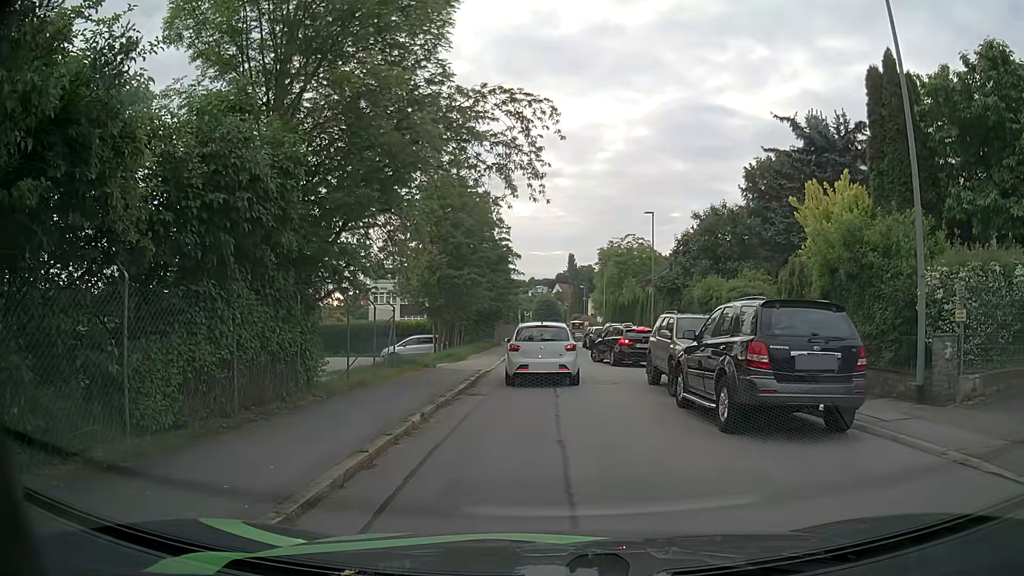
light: Day
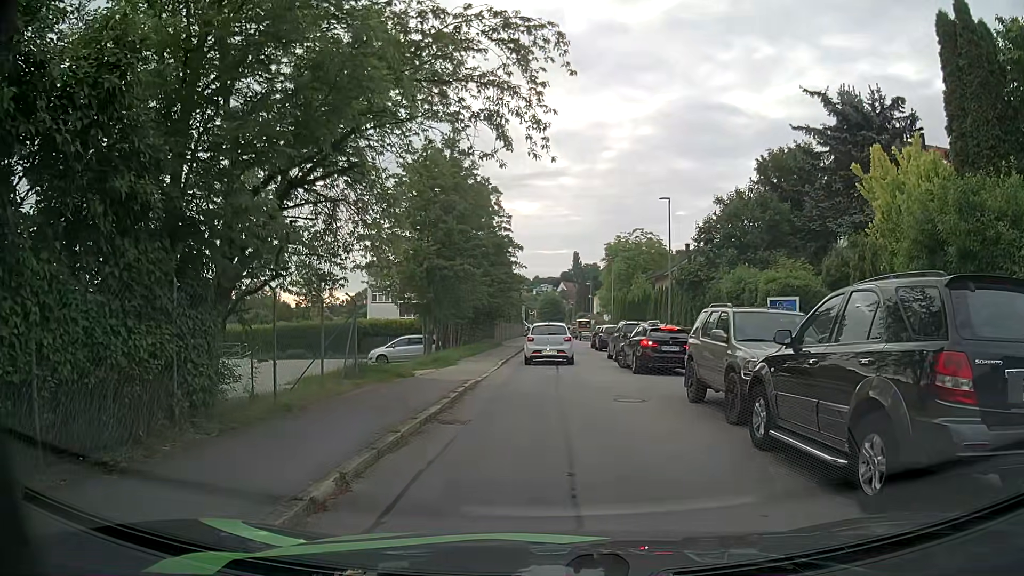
(-0.1, +4.2) m; 0°
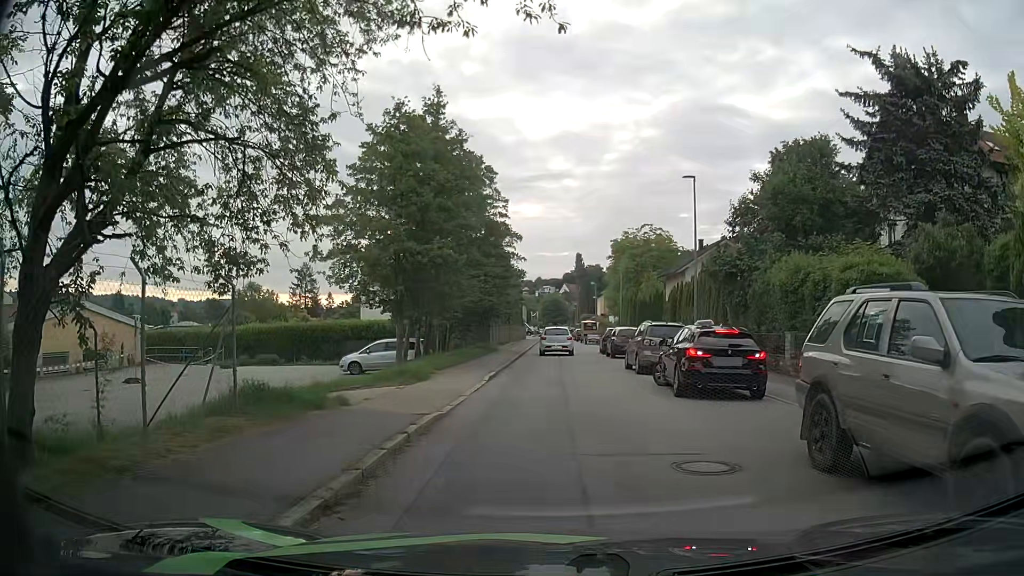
(-0.1, +5.9) m; -2°
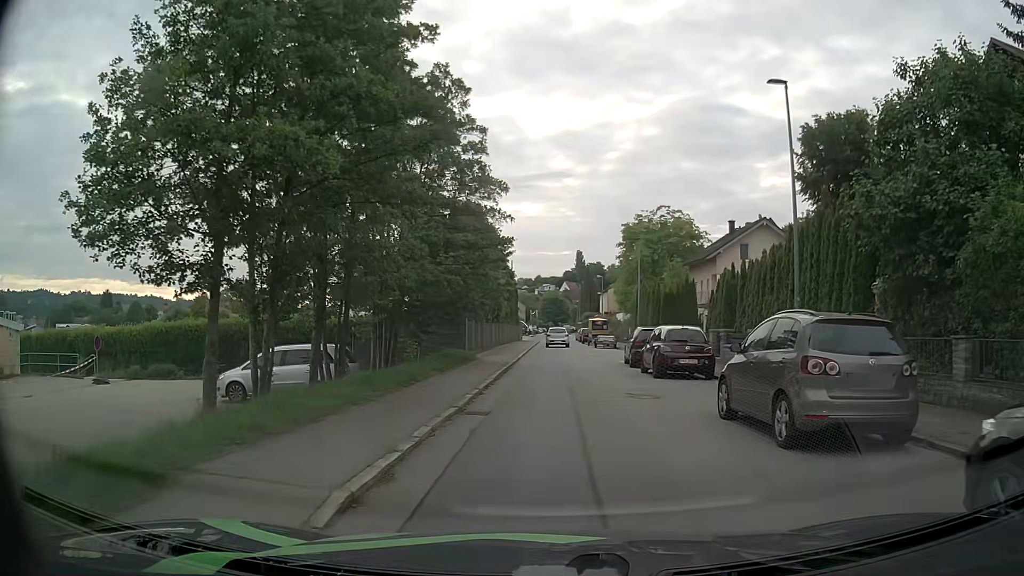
(+0.1, +12.9) m; -1°
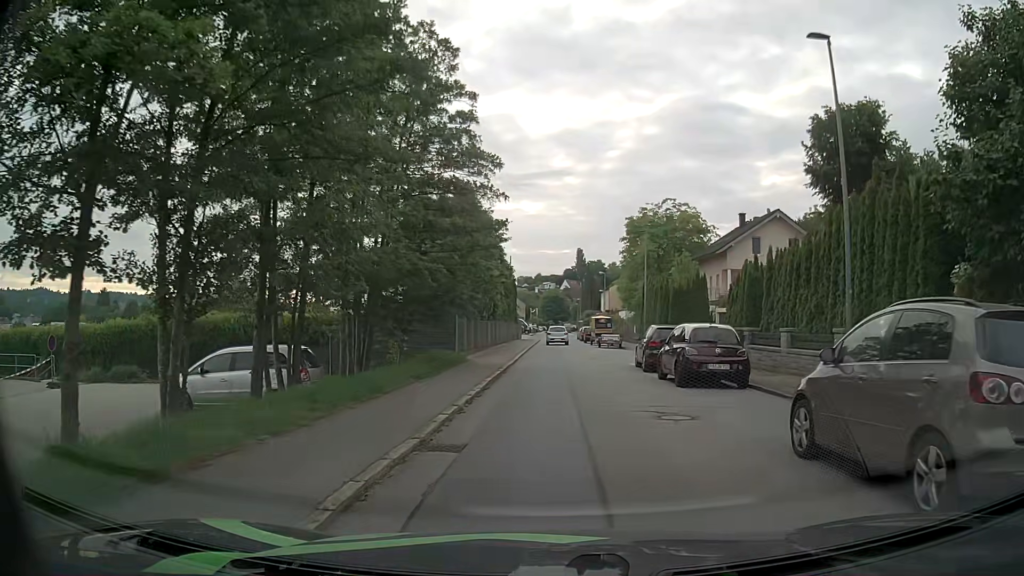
(+0.1, +3.3) m; +1°
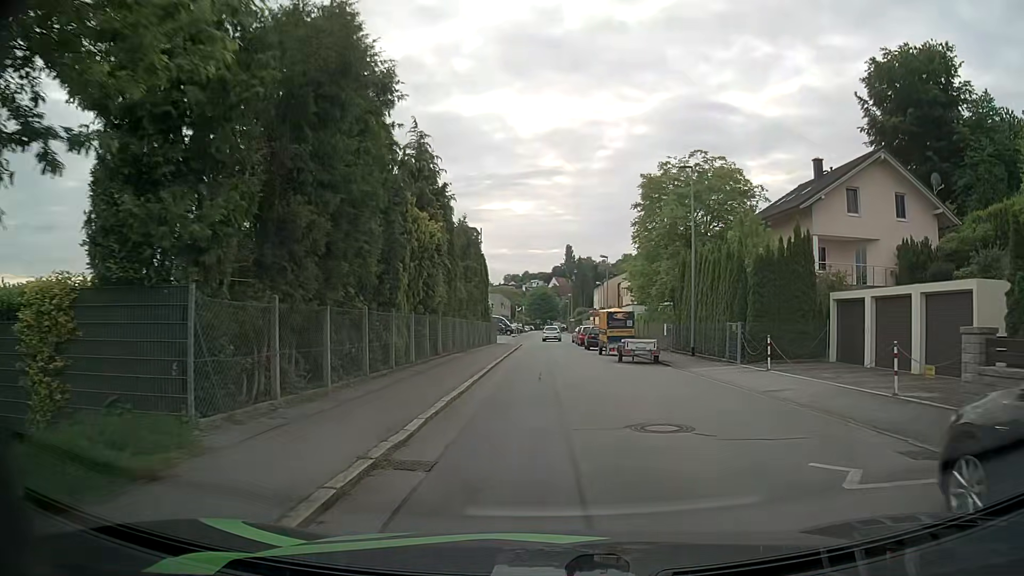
(+0.4, +19.7) m; +2°
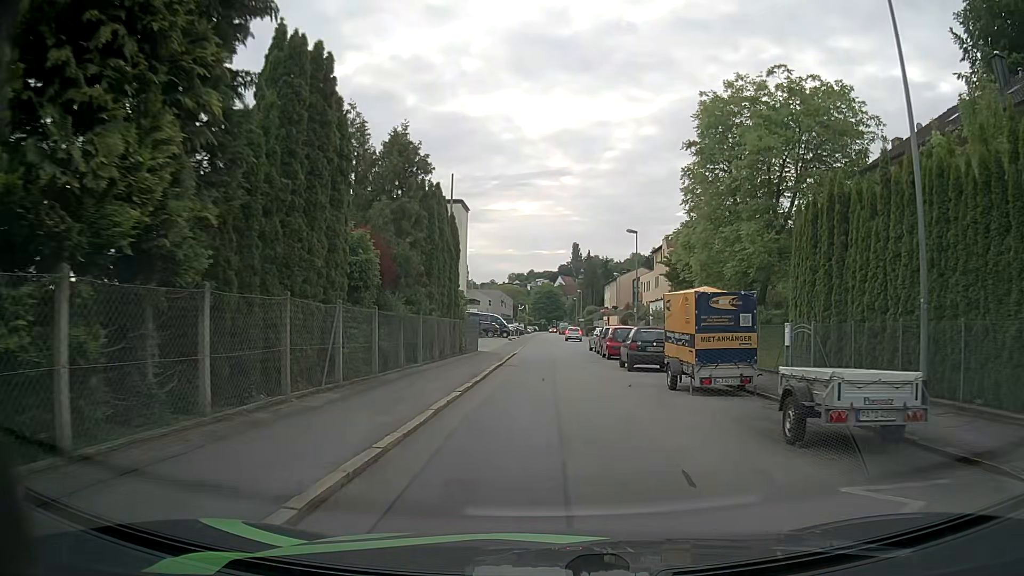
(-0.3, +18.3) m; -2°
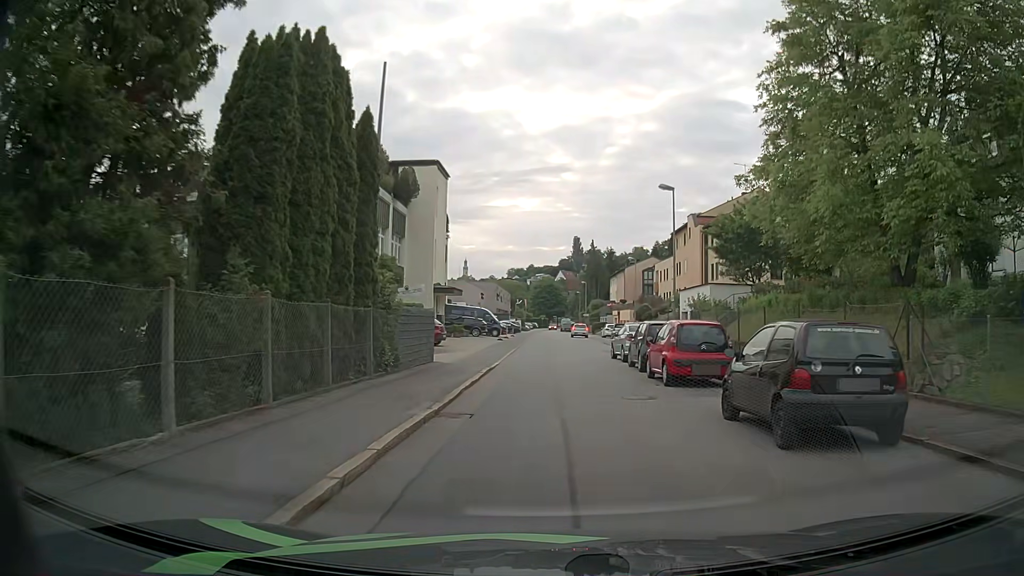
(+0.1, +14.3) m; 0°
(0, +10) (0, +20) (0, +30) (+1, +40) (+3, +50) (+3, +60) (+3, +70) (+3, +80) (+3, +90) (+3, +100) m
